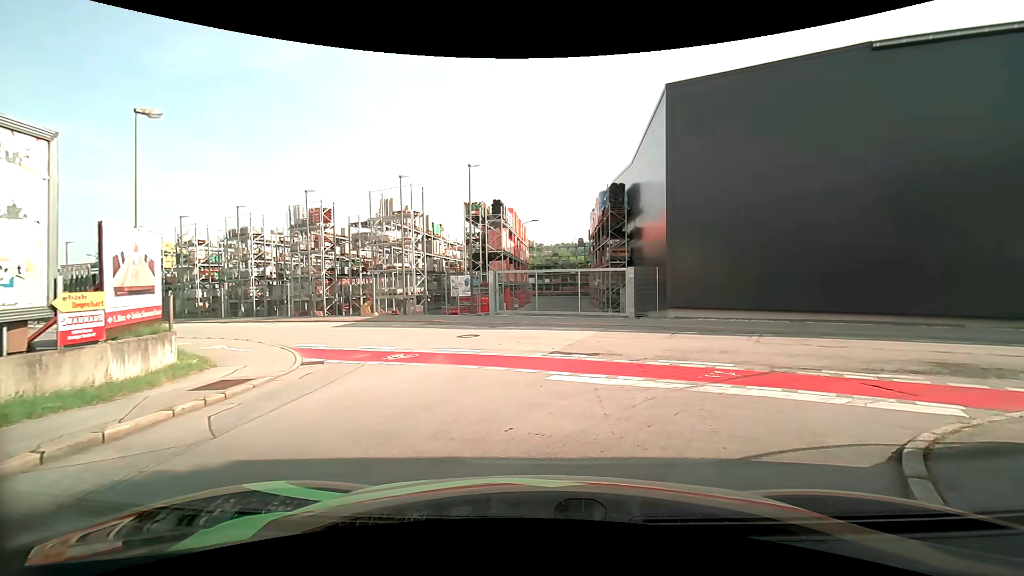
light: Day
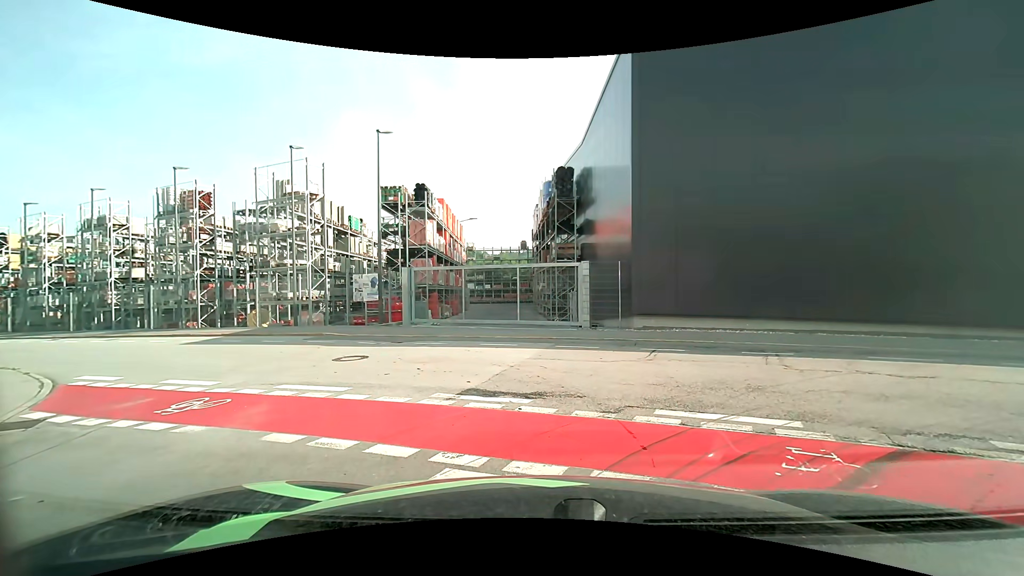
(+0.1, +5.2) m; +5°
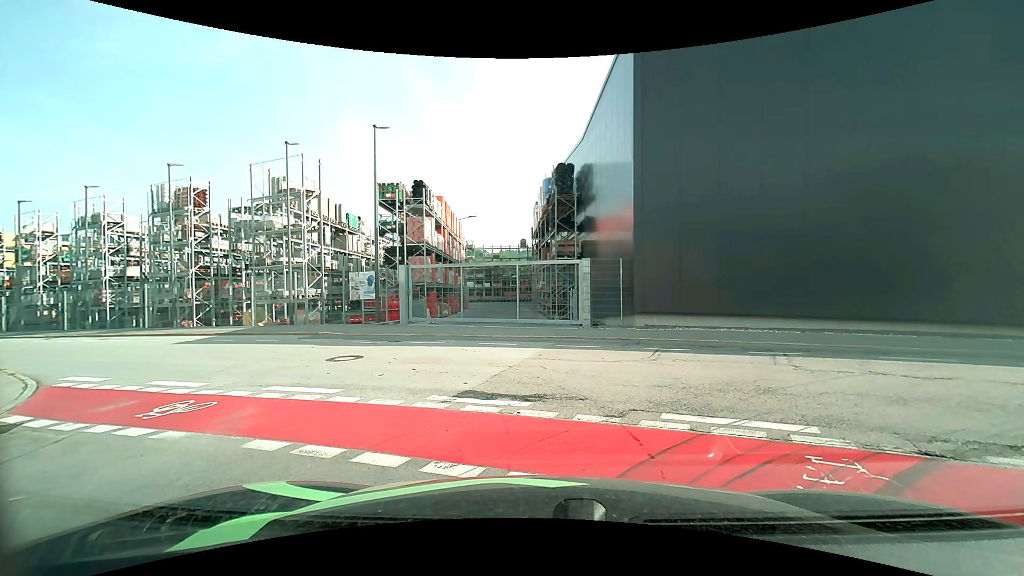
(0.0, +0.4) m; 0°
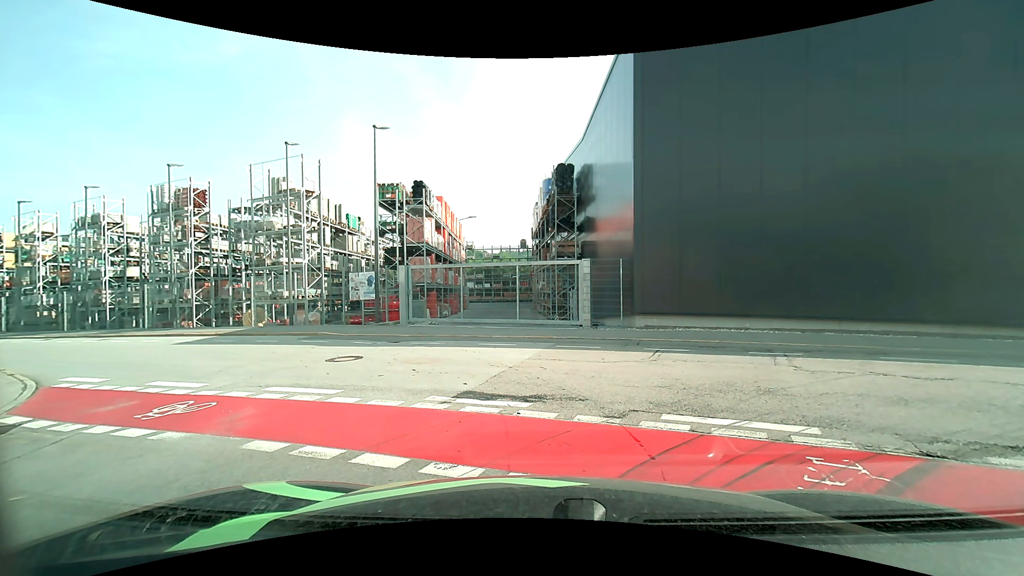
(0.0, 0.0) m; 0°
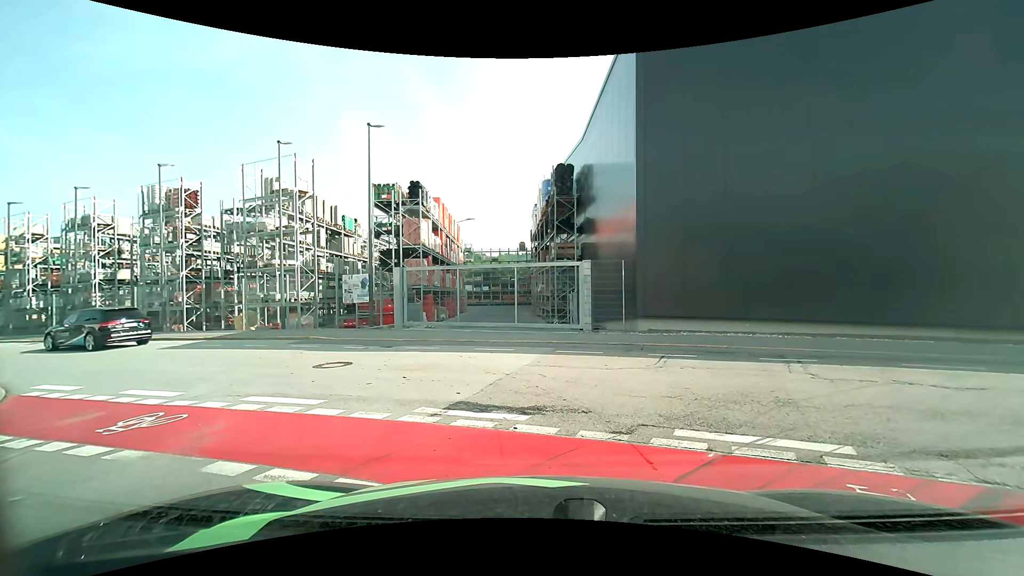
(0.0, +0.5) m; 0°
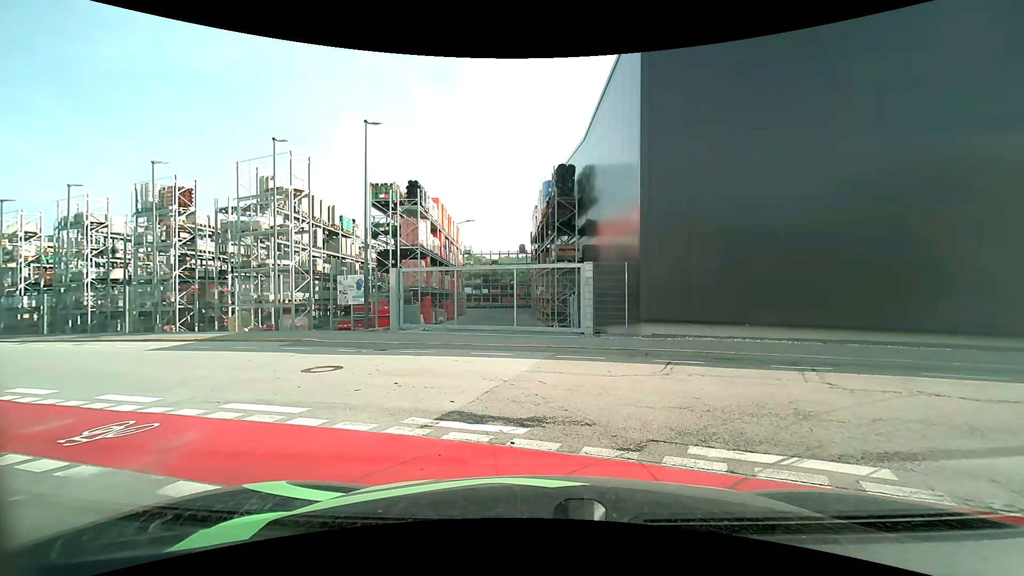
(0.0, +0.5) m; 0°
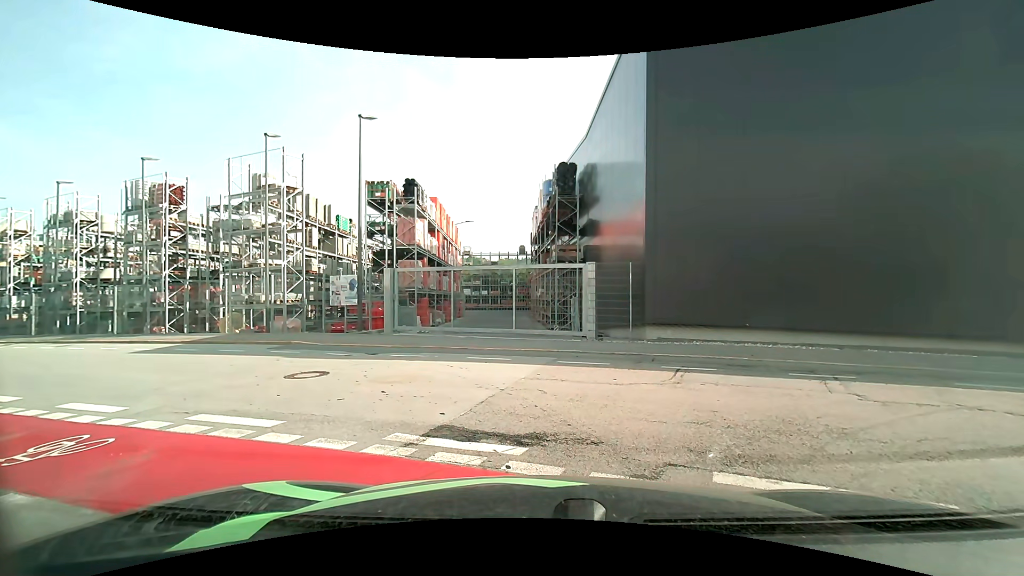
(0.0, +0.6) m; 0°
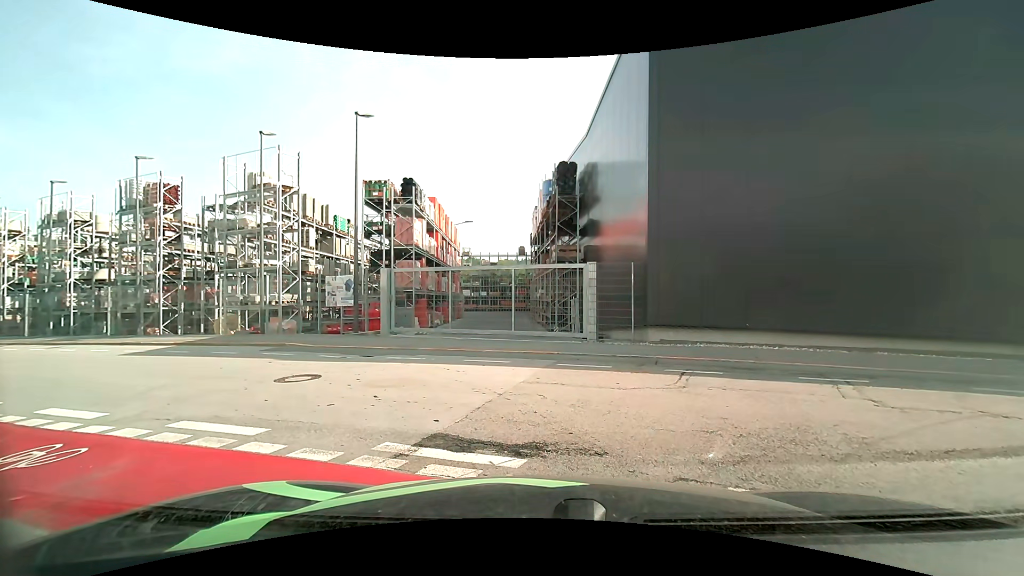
(0.0, +0.3) m; 0°
